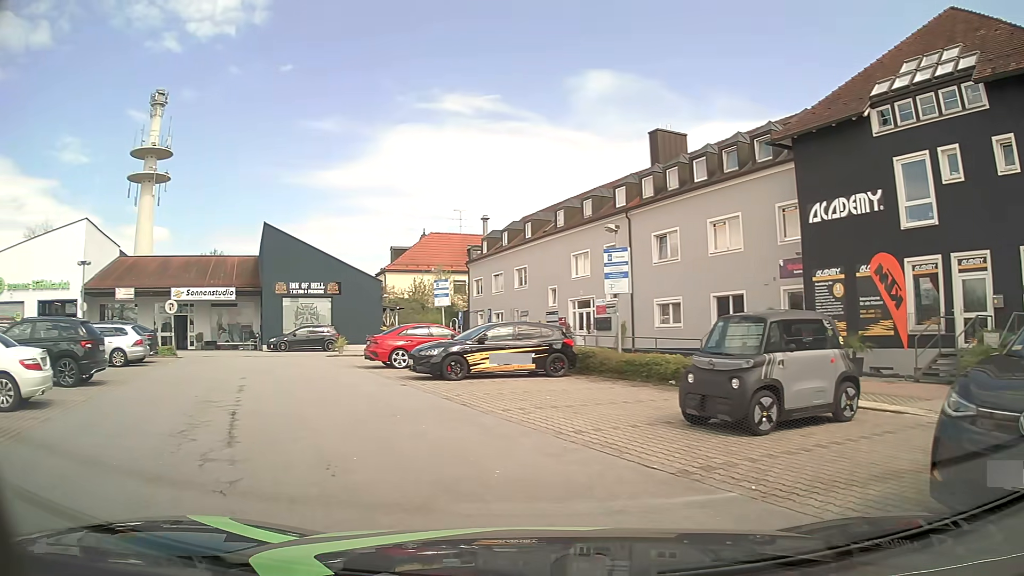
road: service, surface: asphalt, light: Day
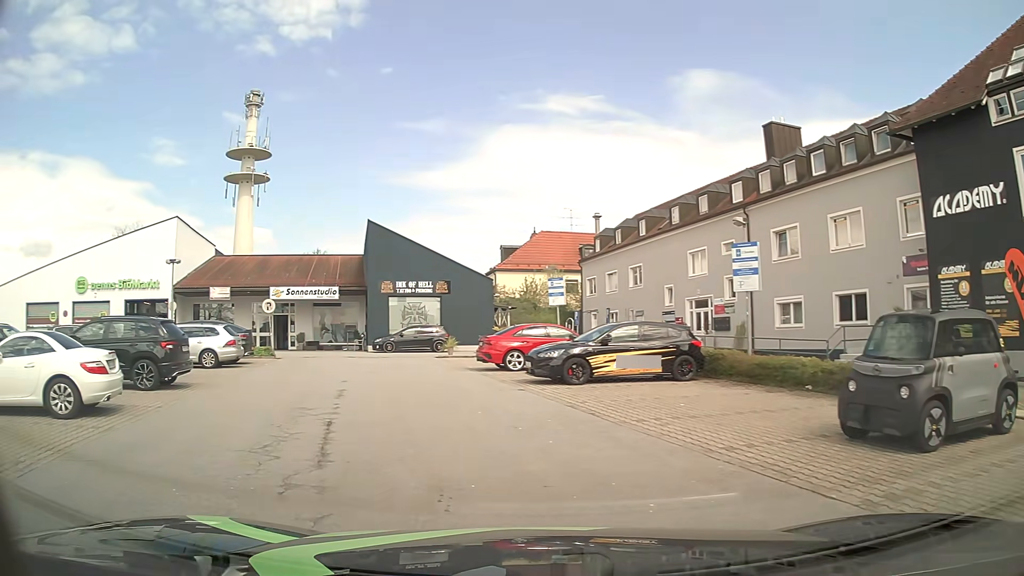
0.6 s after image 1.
(-0.1, +1.3) m; -9°
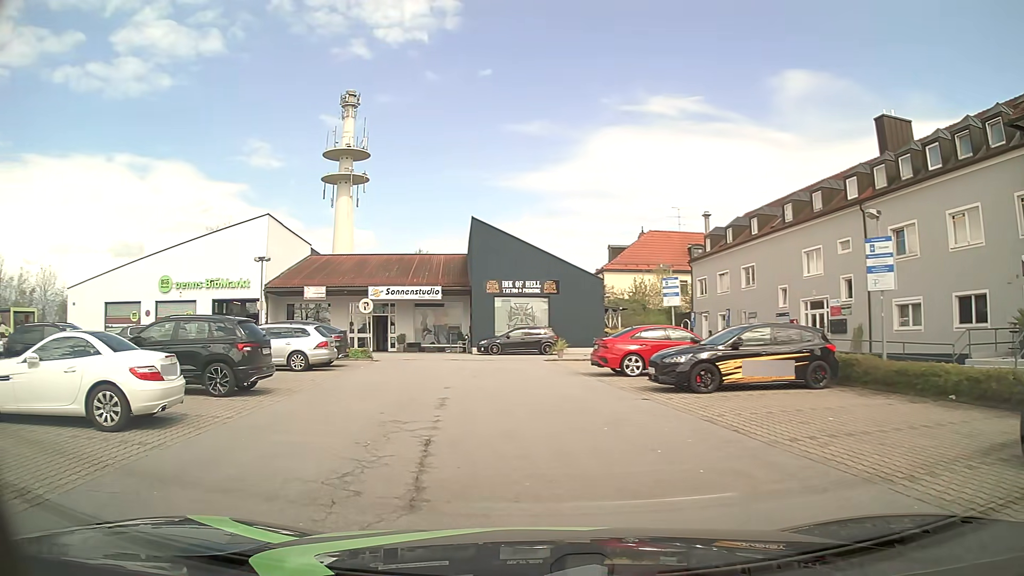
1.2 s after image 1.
(-0.1, +1.6) m; -10°
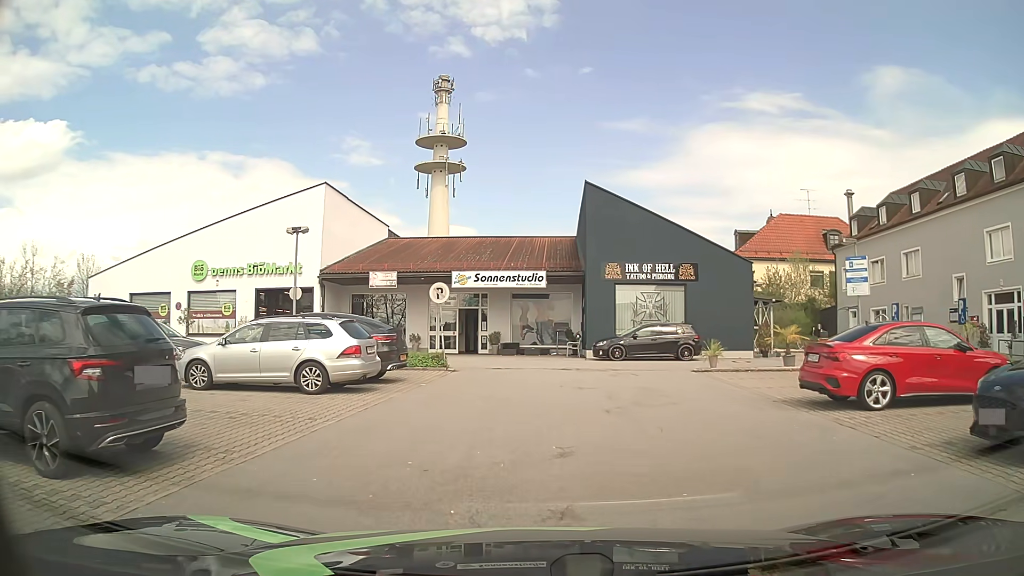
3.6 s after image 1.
(-0.8, +8.3) m; -8°
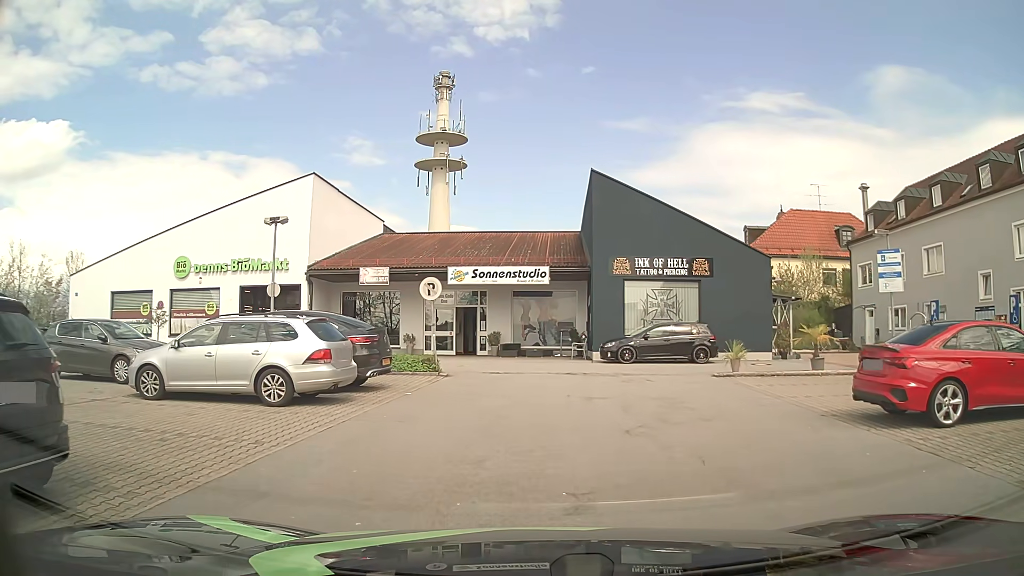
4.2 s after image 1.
(0.0, +2.1) m; 0°
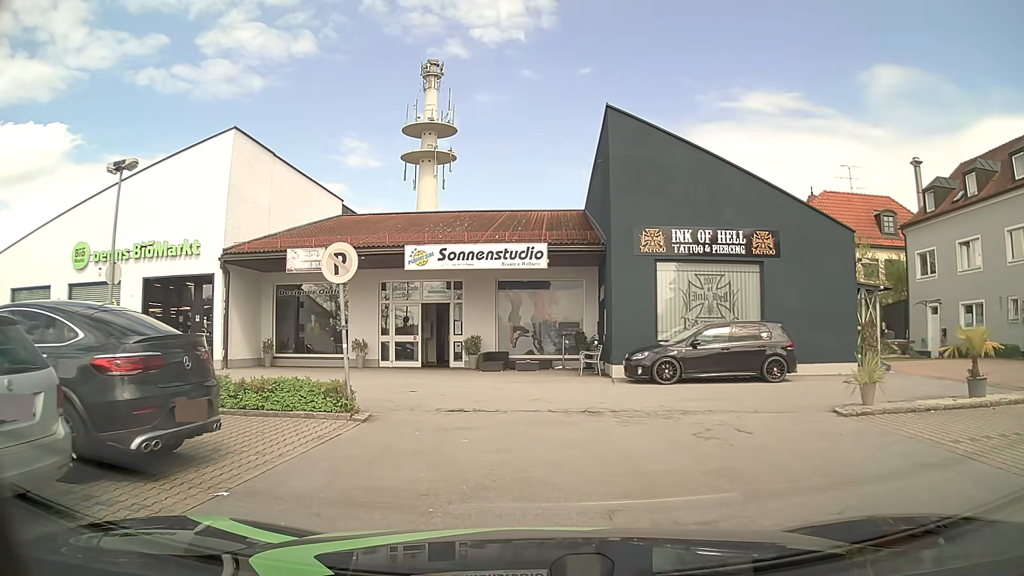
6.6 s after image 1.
(0.0, +7.9) m; 0°
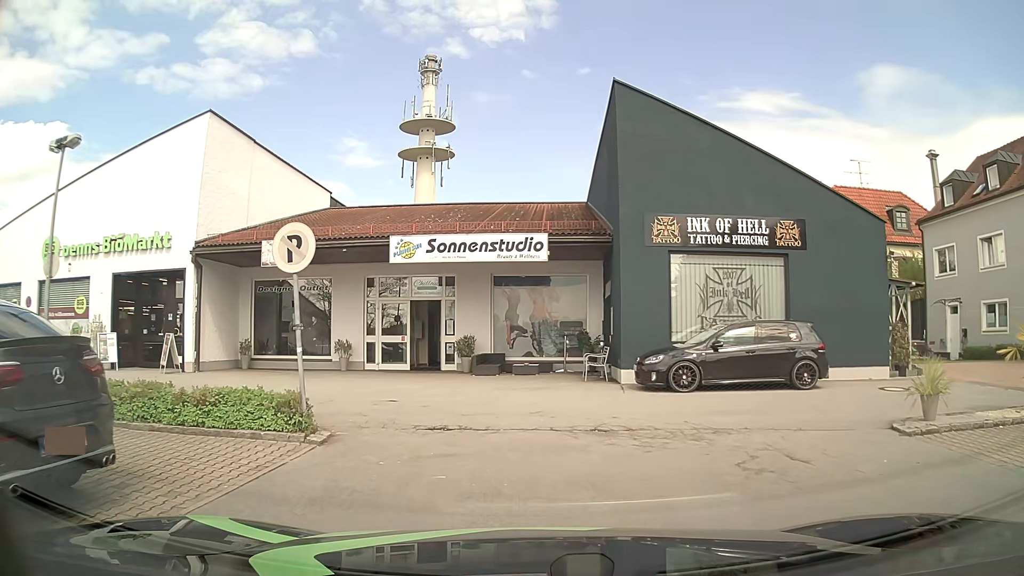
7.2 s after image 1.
(0.0, +1.9) m; 0°
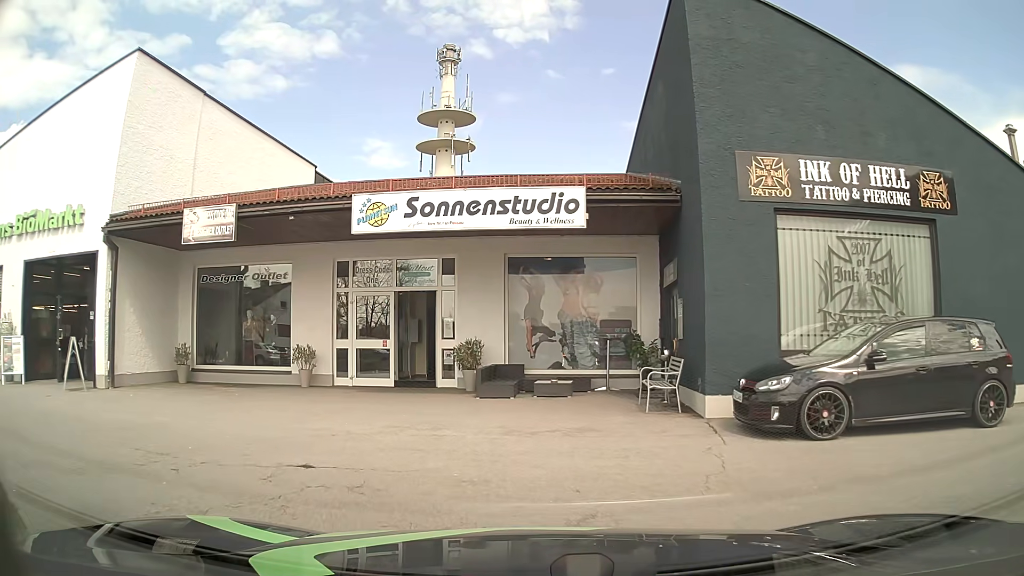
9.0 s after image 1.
(0.0, +5.7) m; -2°
